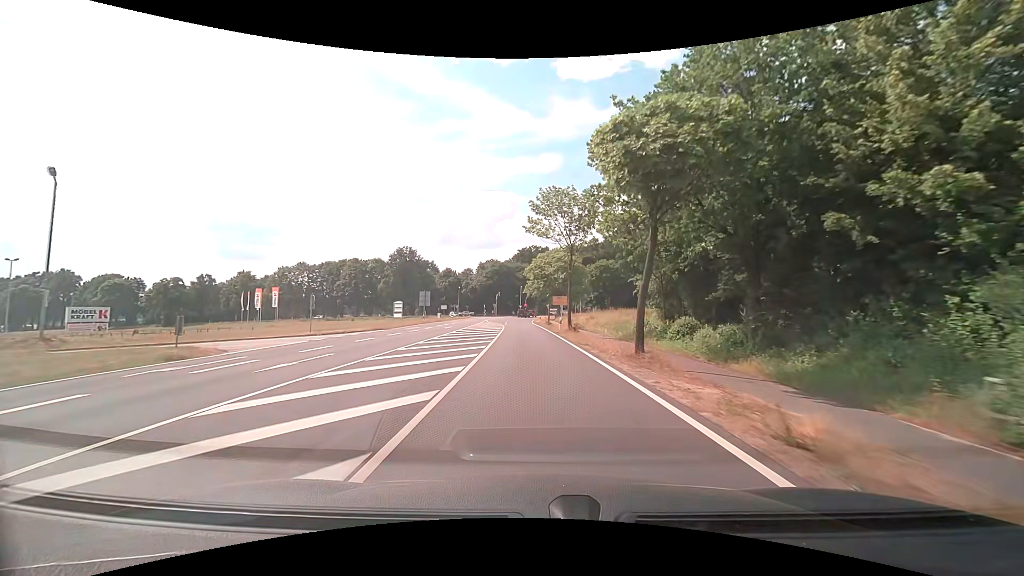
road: tertiary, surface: asphalt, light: Day
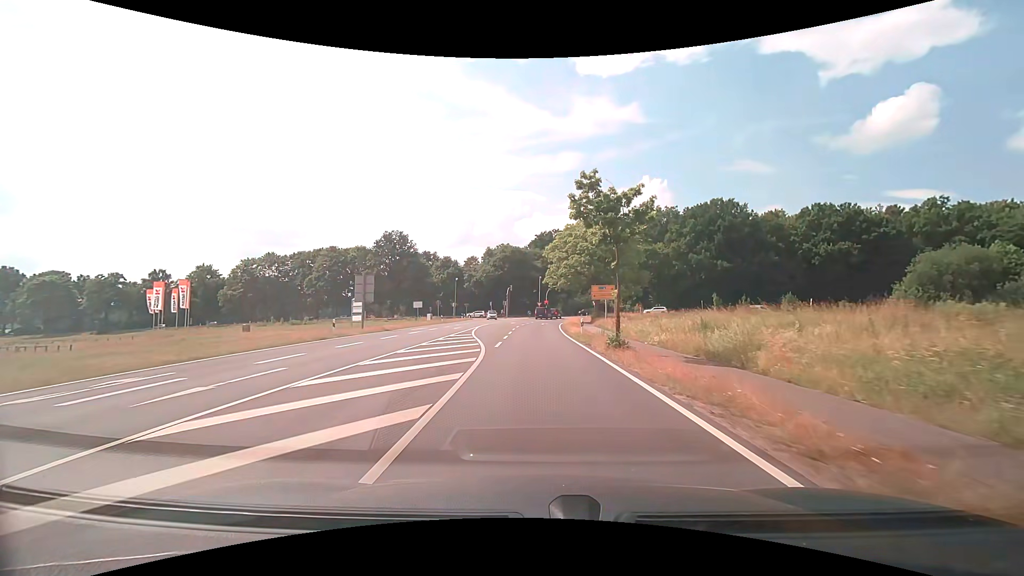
(-0.6, +34.1) m; -2°
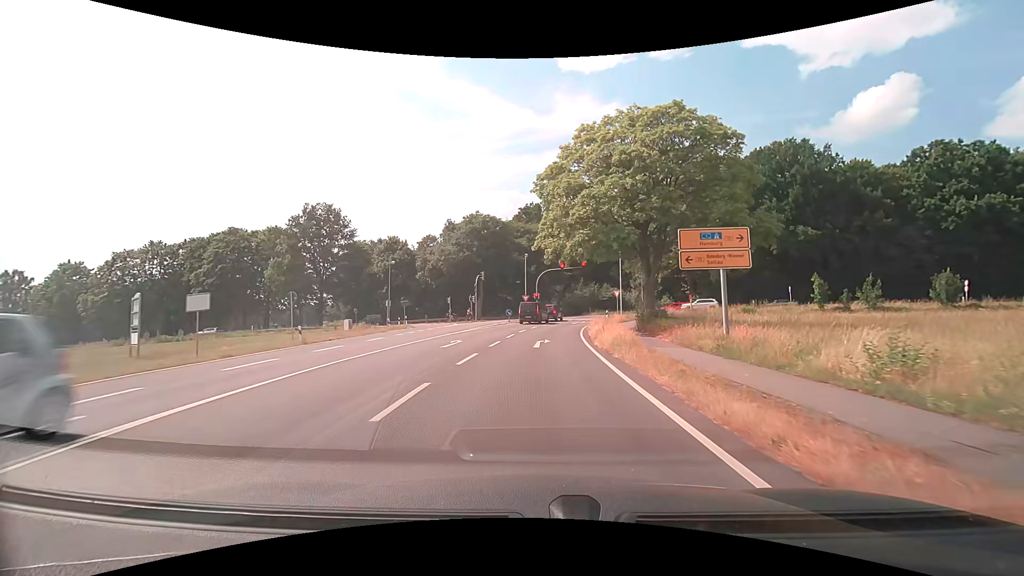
(+0.3, +36.3) m; +2°
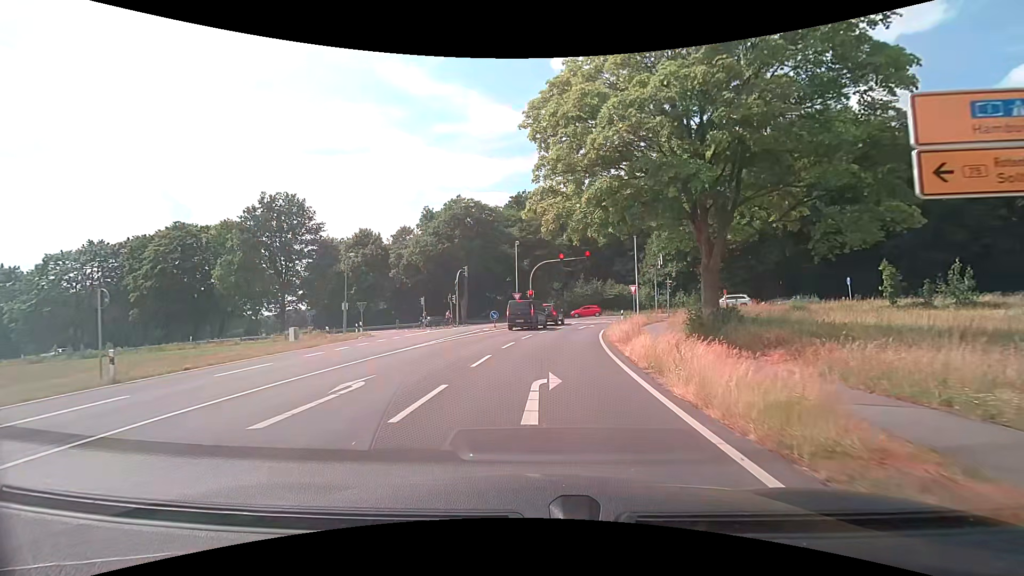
(+0.1, +11.8) m; +1°
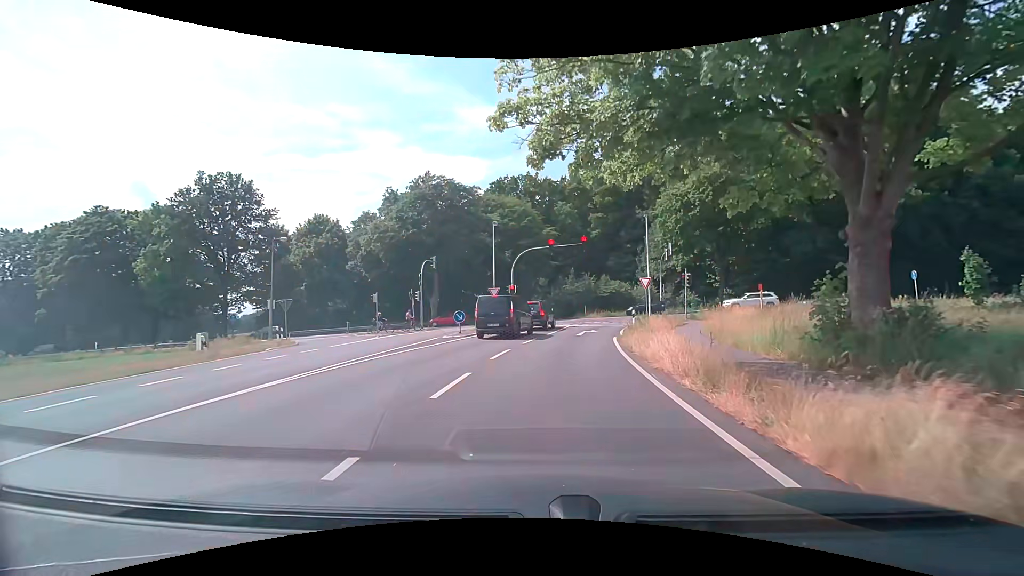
(+0.1, +10.3) m; +1°
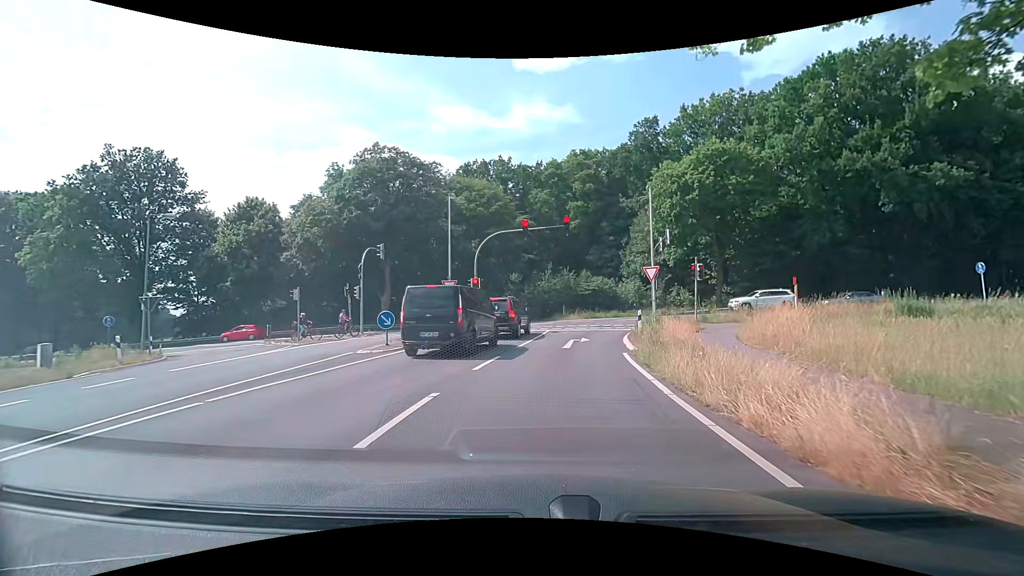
(+0.2, +8.7) m; +4°
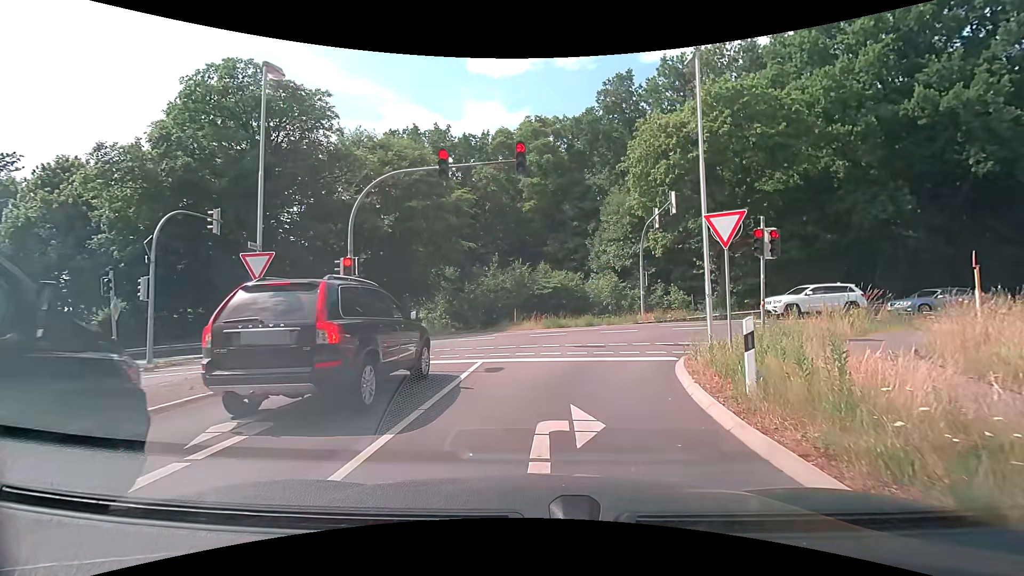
(+0.5, +14.5) m; +5°
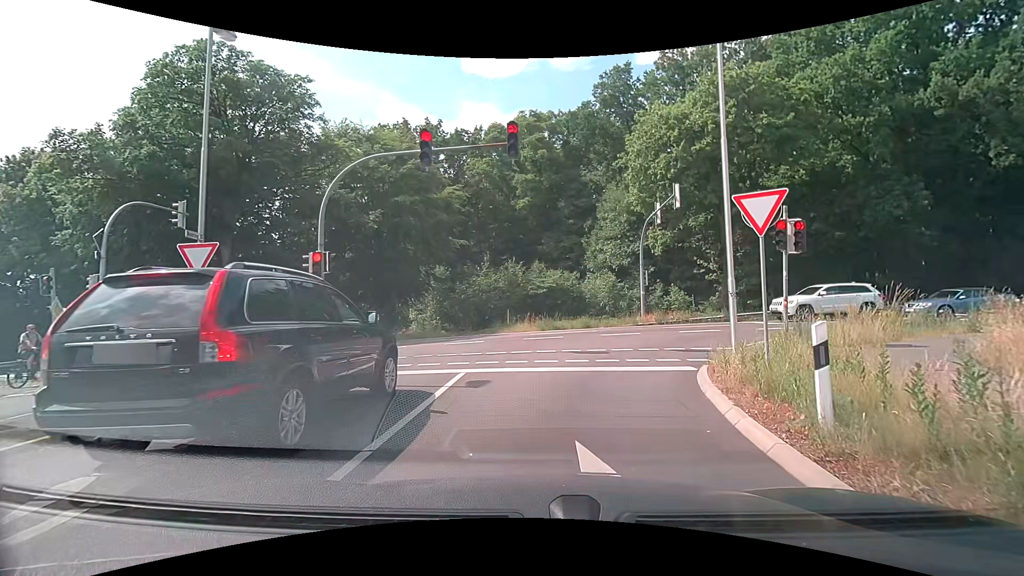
(0.0, +1.8) m; +1°
